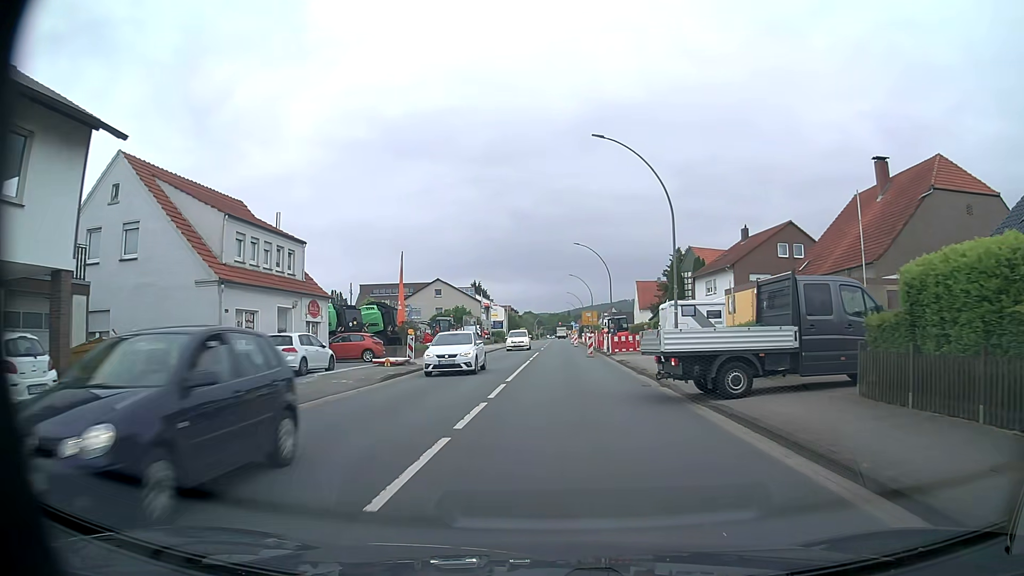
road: primary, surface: asphalt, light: Day
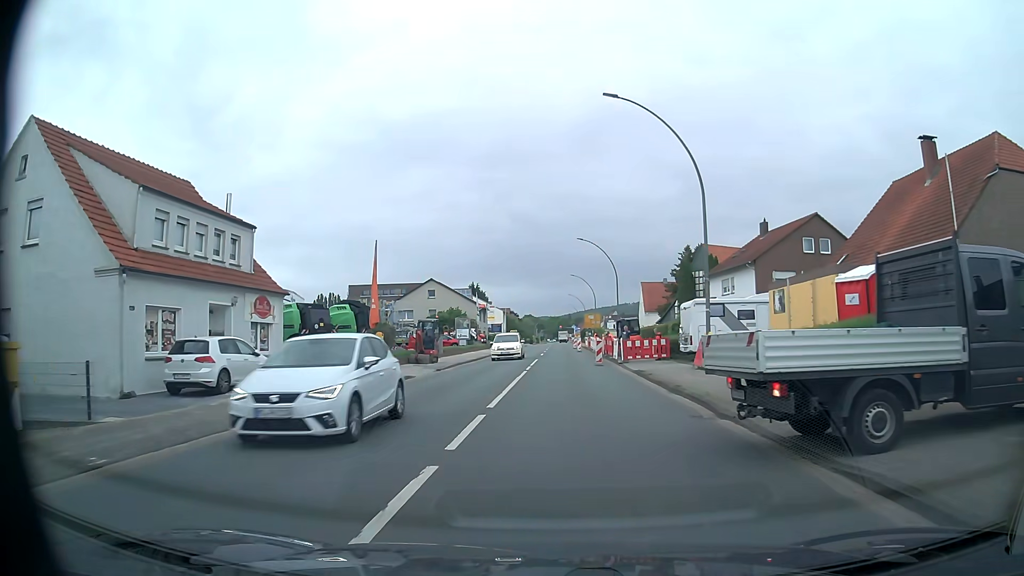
(0.0, +5.8) m; 0°
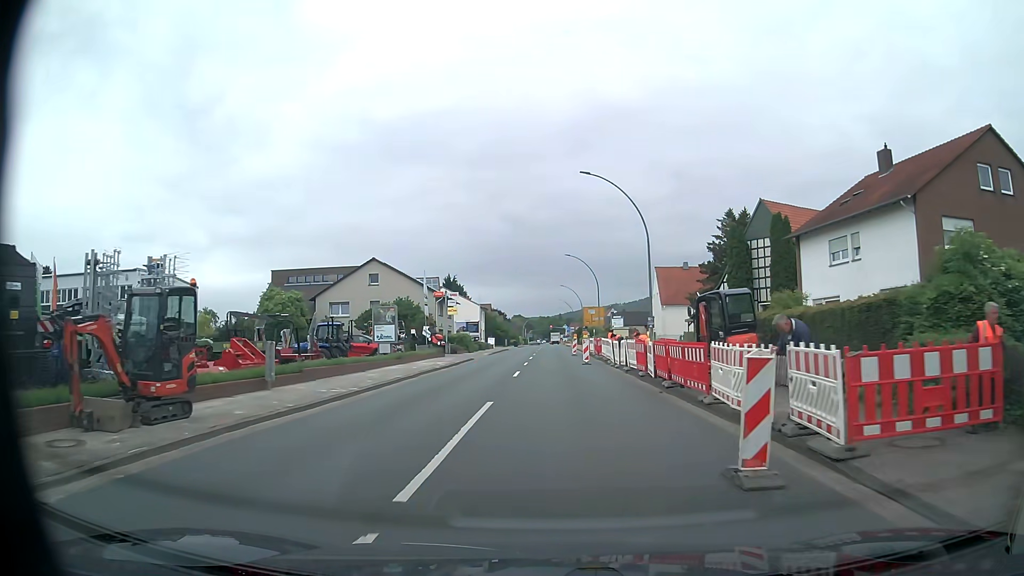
(+0.4, +25.4) m; +1°
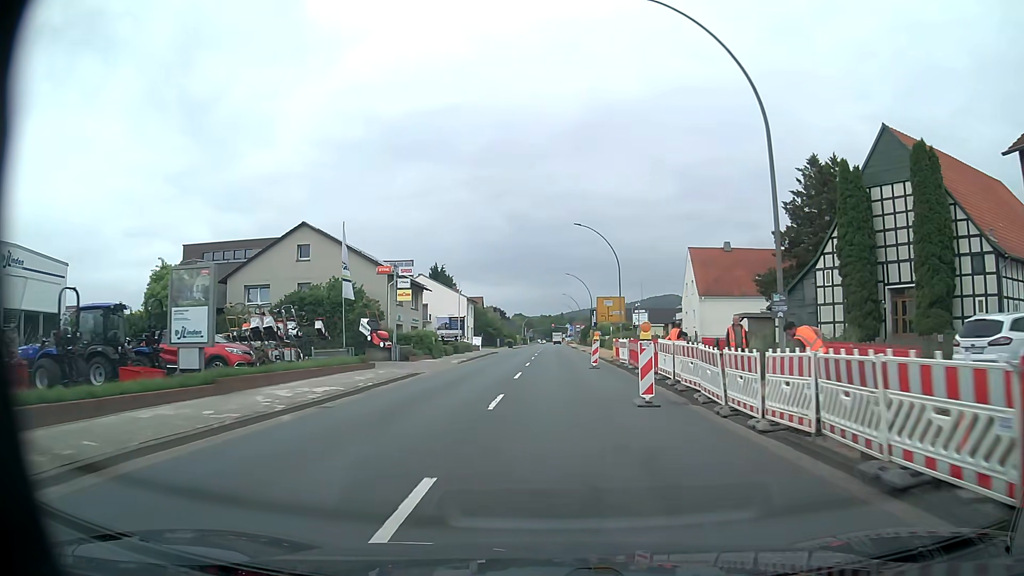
(0.0, +20.0) m; 0°
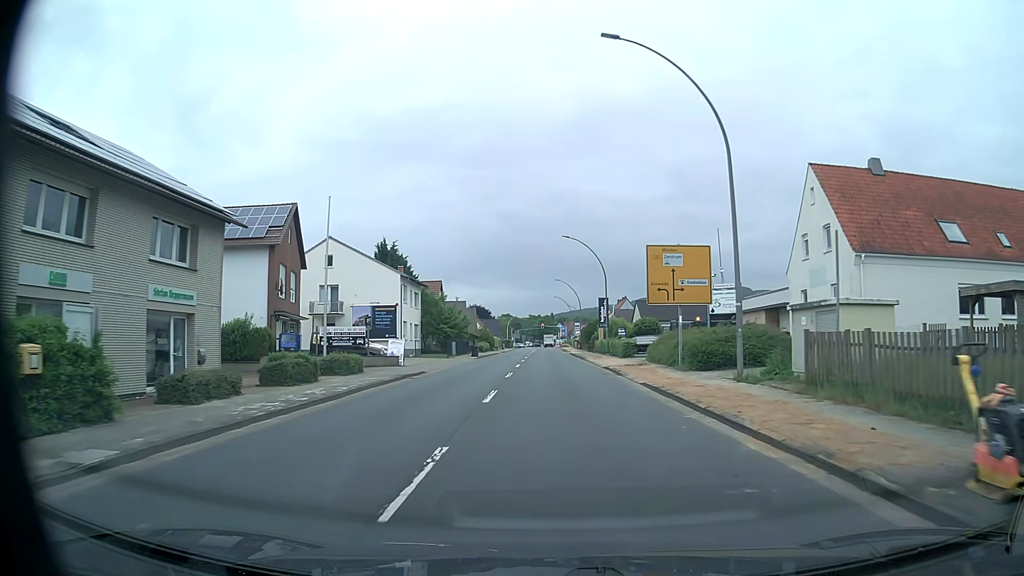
(+0.1, +35.0) m; +1°
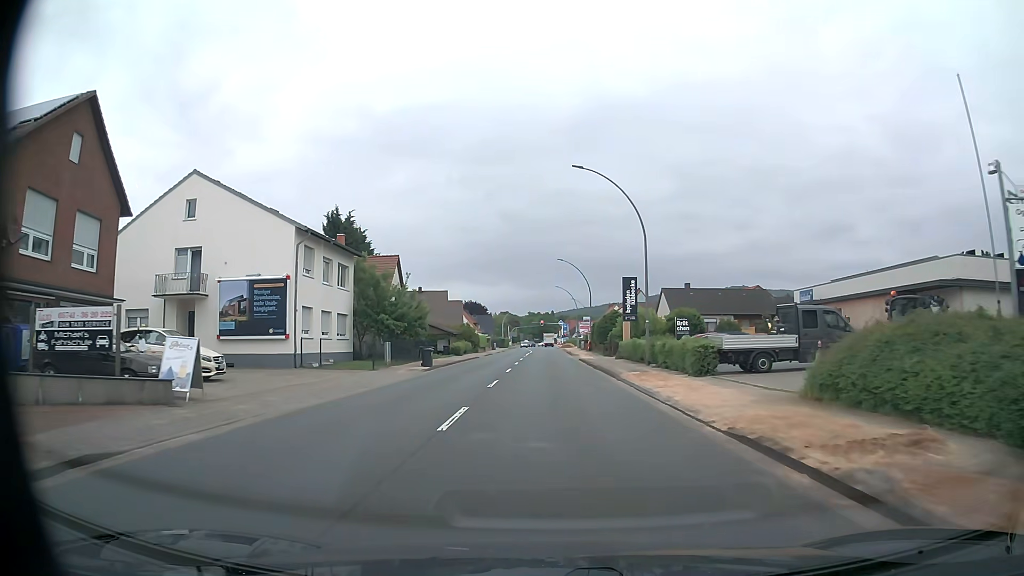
(0.0, +22.8) m; 0°
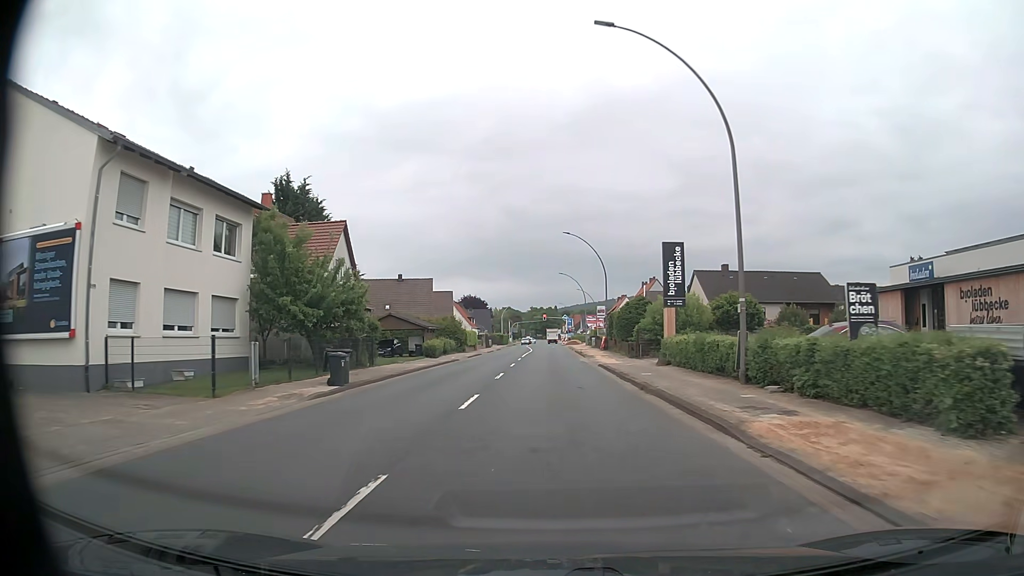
(0.0, +15.7) m; -1°
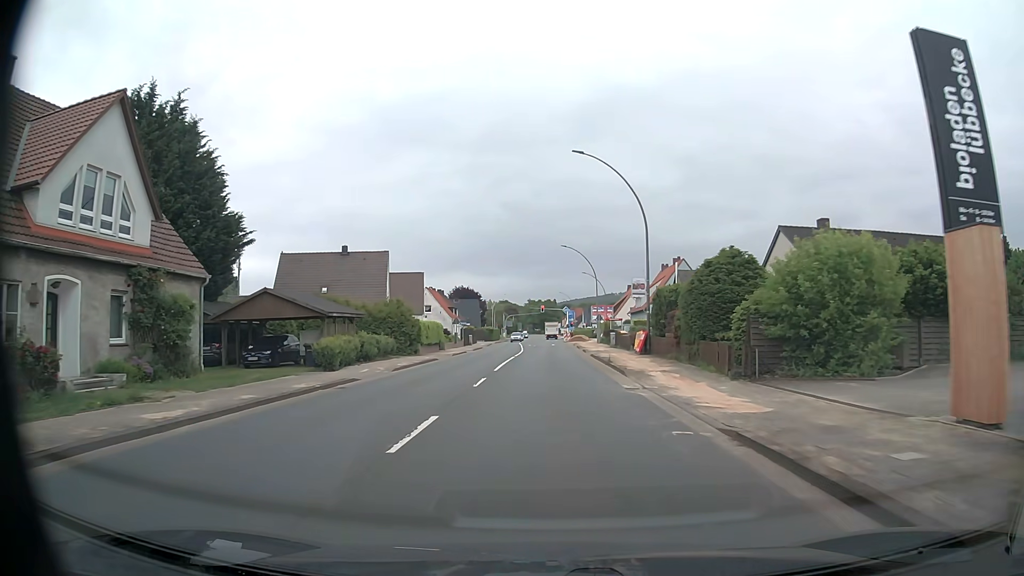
(+0.2, +23.4) m; +1°
(0, +10) (0, +20) (0, +30) (0, +40) (0, +50) (0, +60) (0, +70) (0, +80) (0, +90) (0, +100) m
